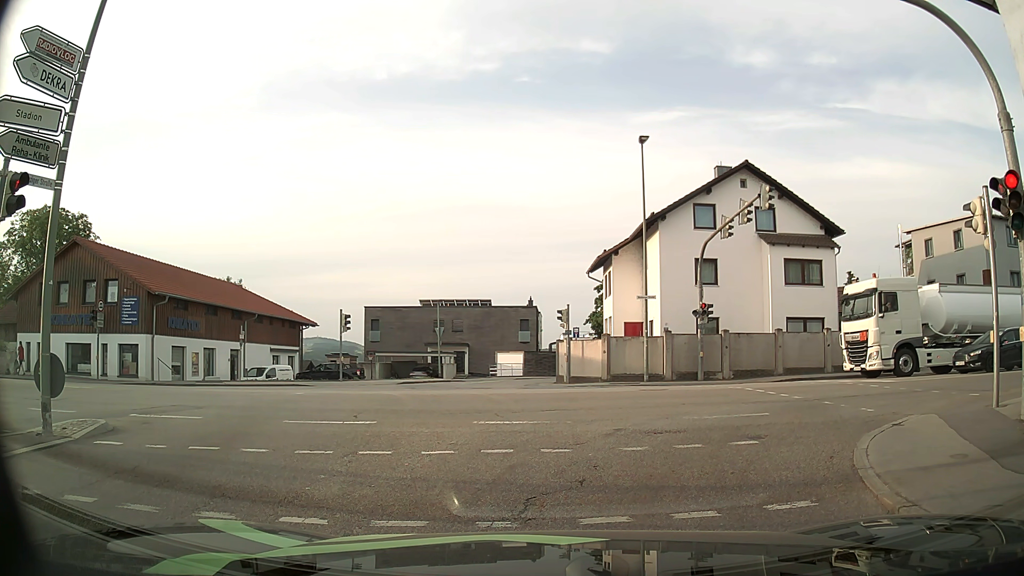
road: tertiary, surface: asphalt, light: Day
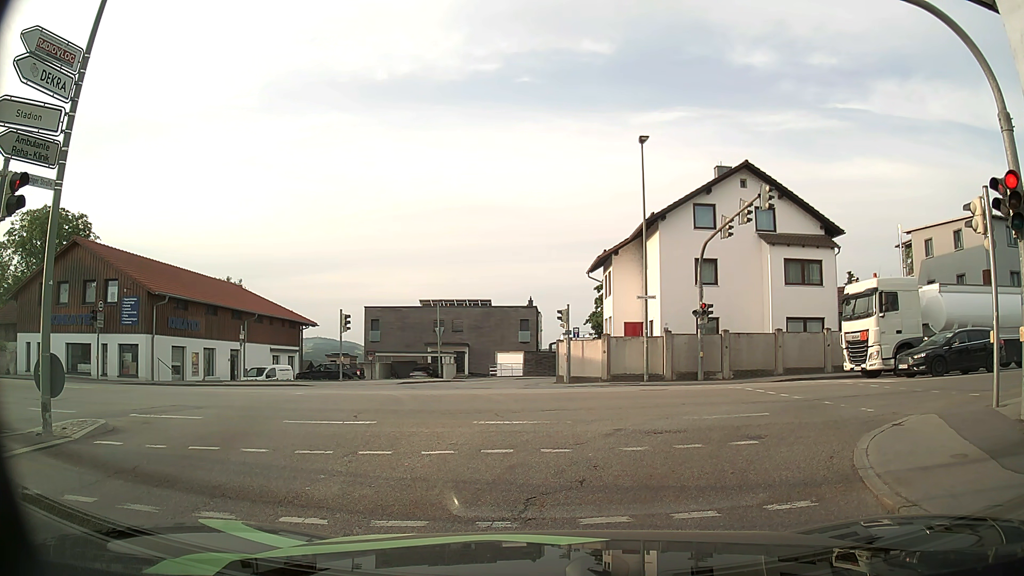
(0.0, 0.0) m; 0°
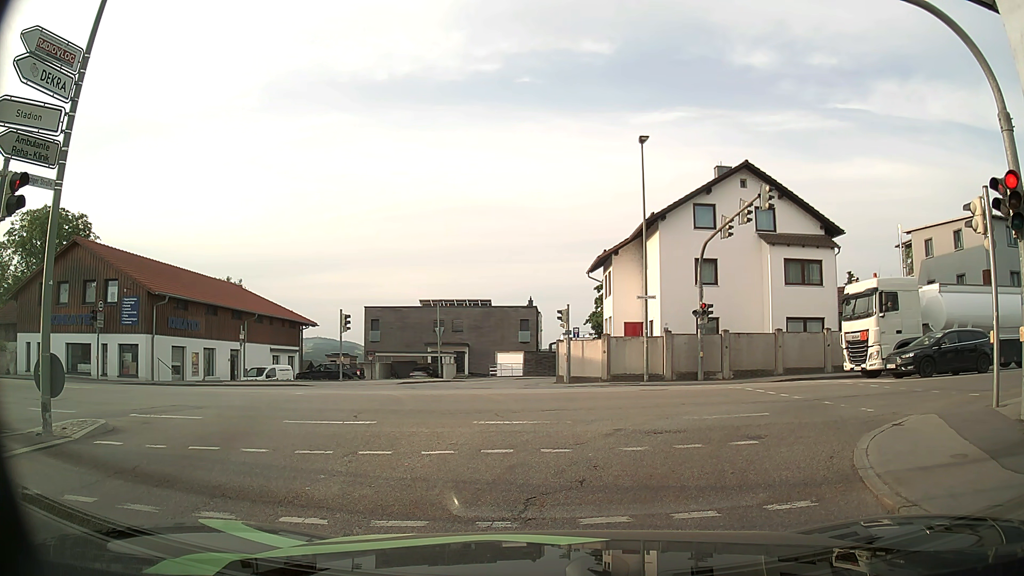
(0.0, 0.0) m; 0°
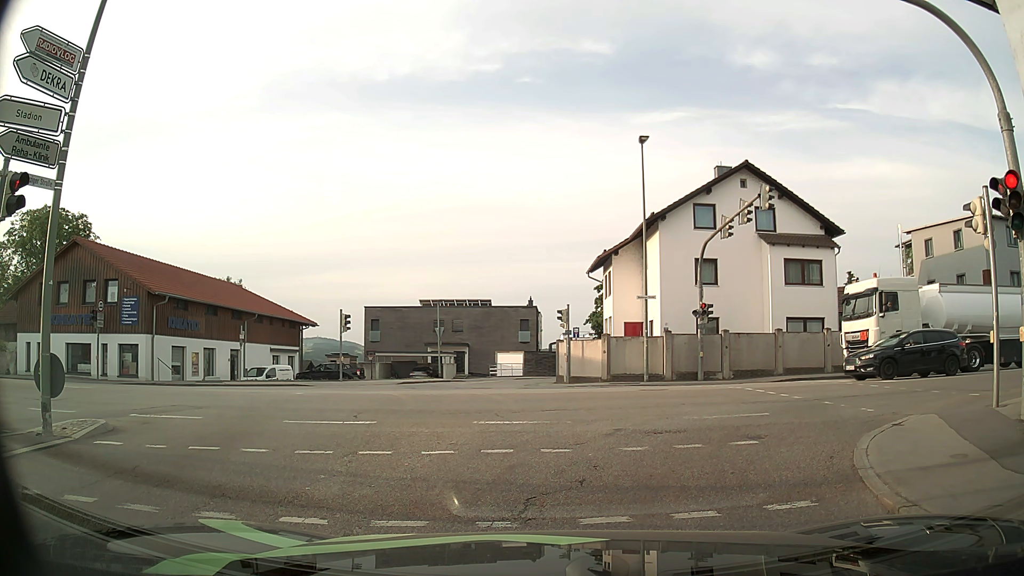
(0.0, 0.0) m; 0°
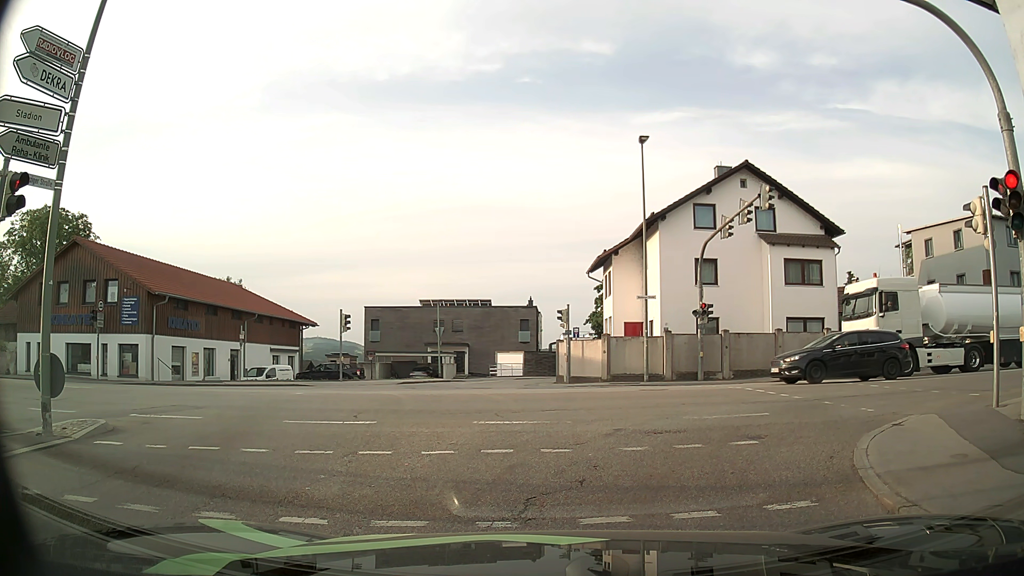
(0.0, 0.0) m; 0°
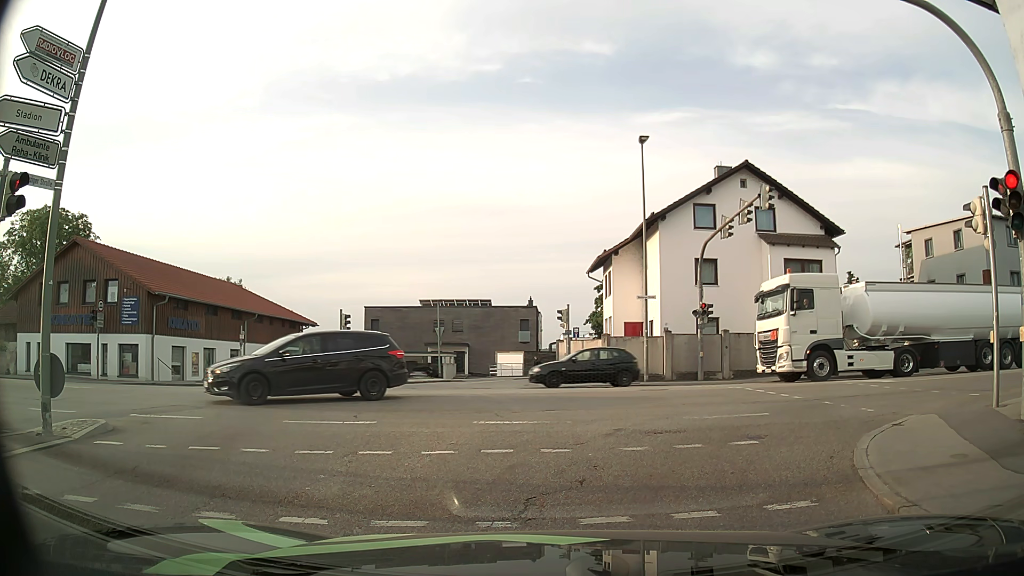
(0.0, 0.0) m; 0°
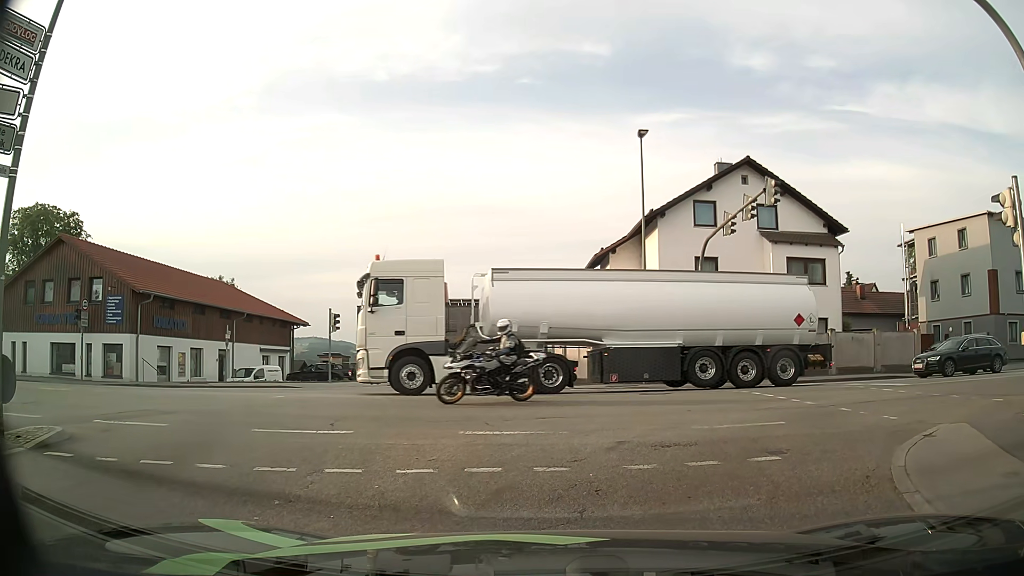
(0.0, +1.1) m; +3°
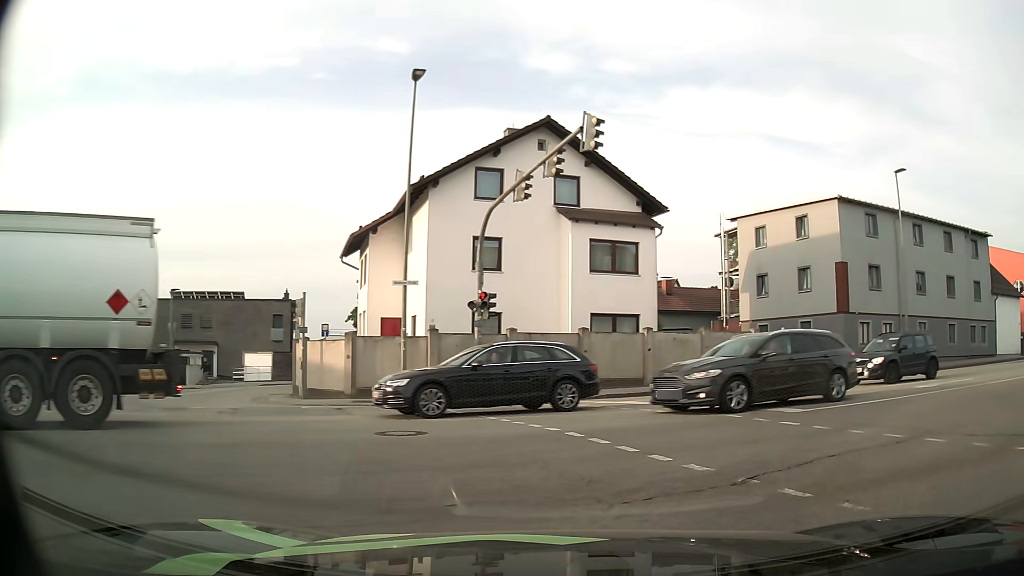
(+0.6, +6.8) m; +17°
